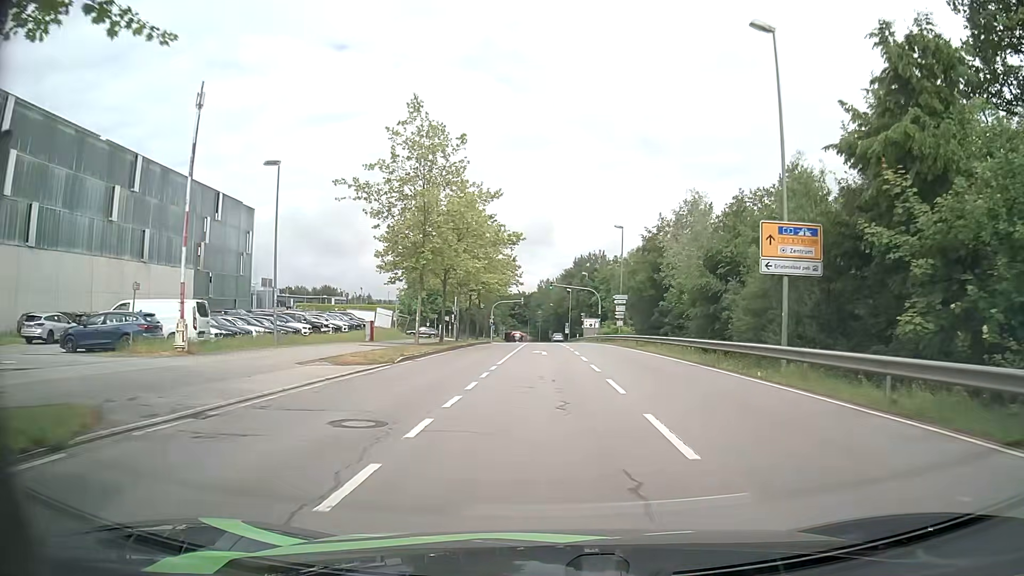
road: secondary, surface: asphalt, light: Day
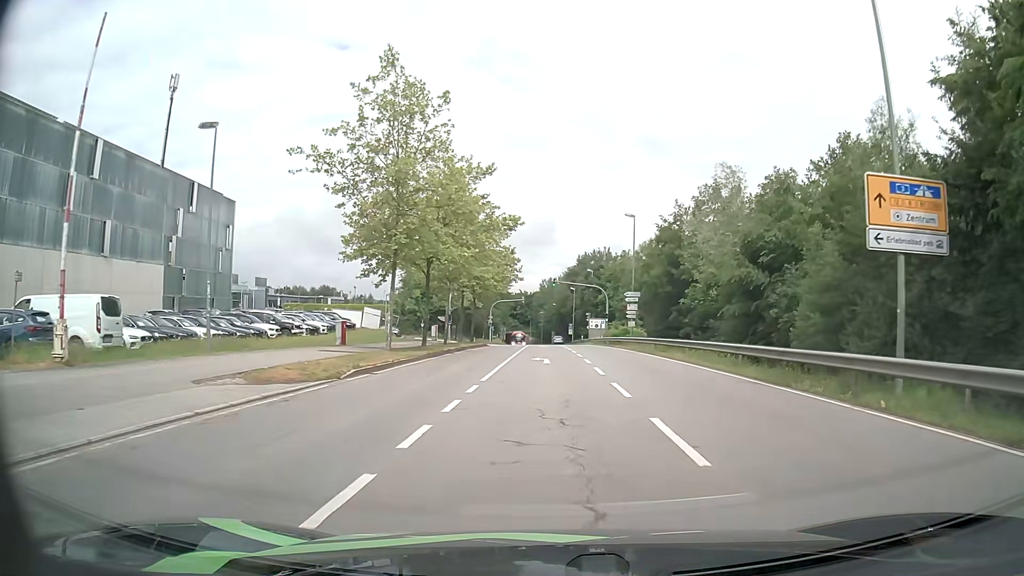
(-0.1, +6.4) m; -1°
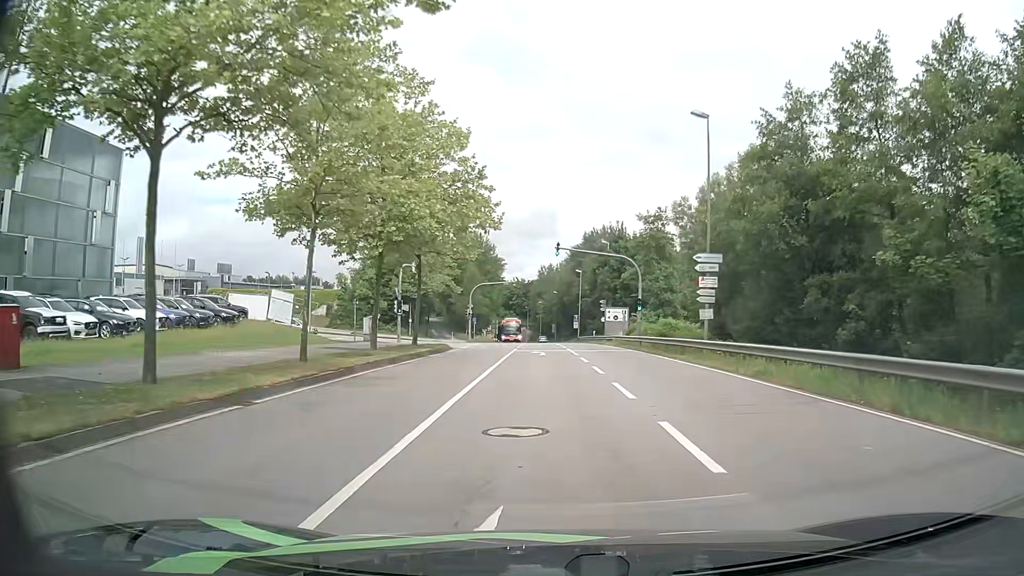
(+0.2, +24.4) m; +1°
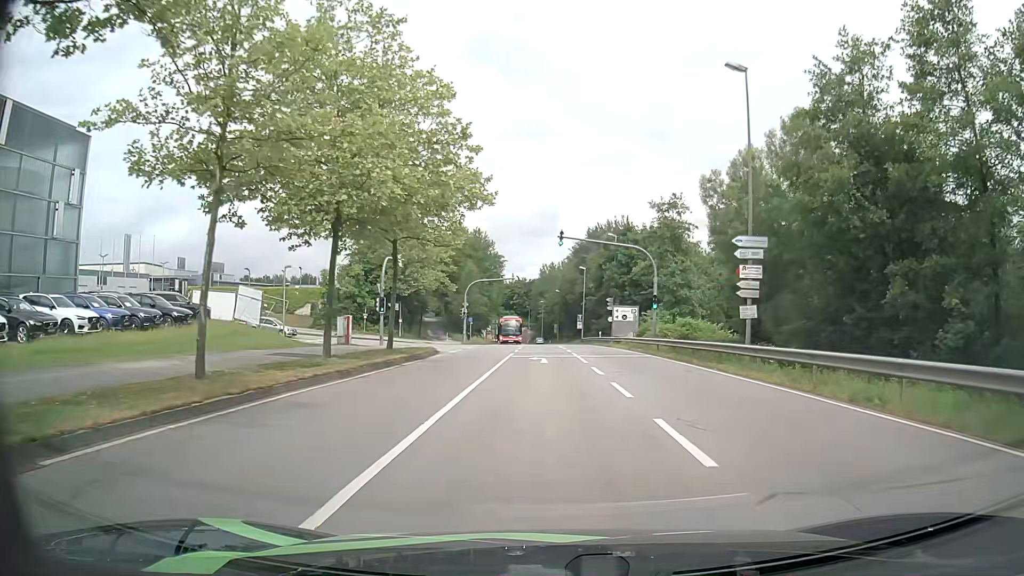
(-0.1, +5.6) m; -1°
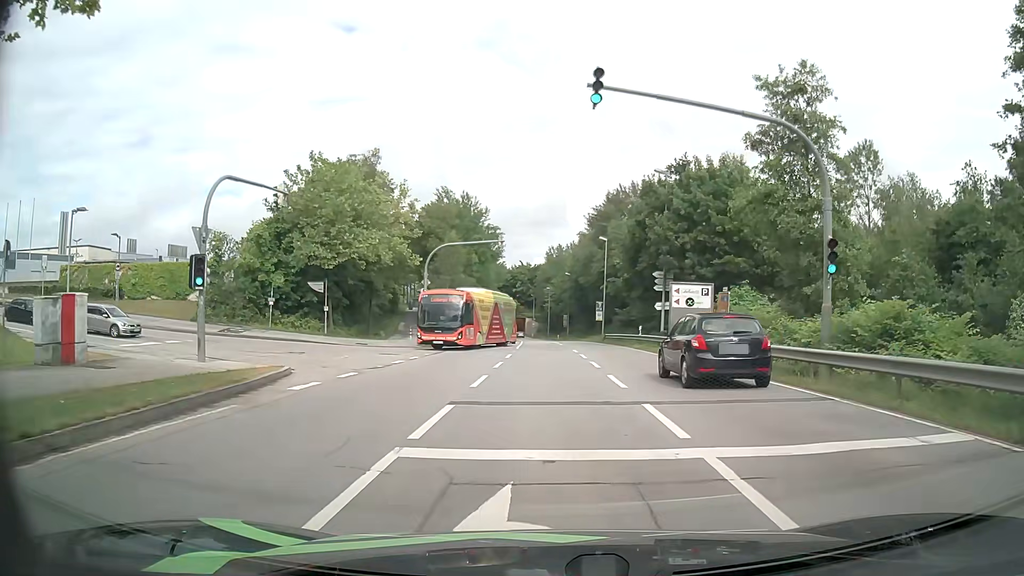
(0.0, +23.5) m; 0°
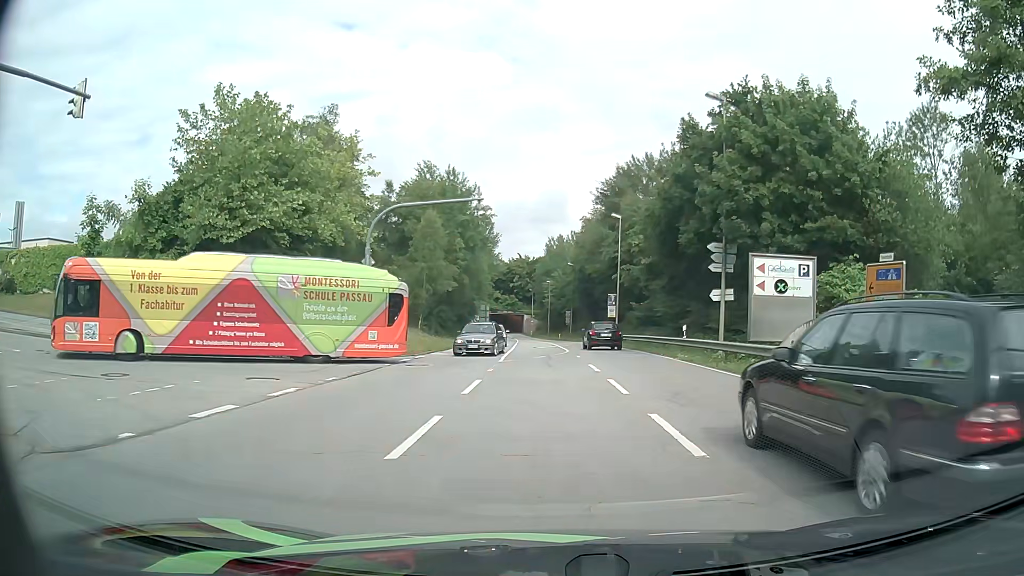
(-0.1, +12.9) m; 0°
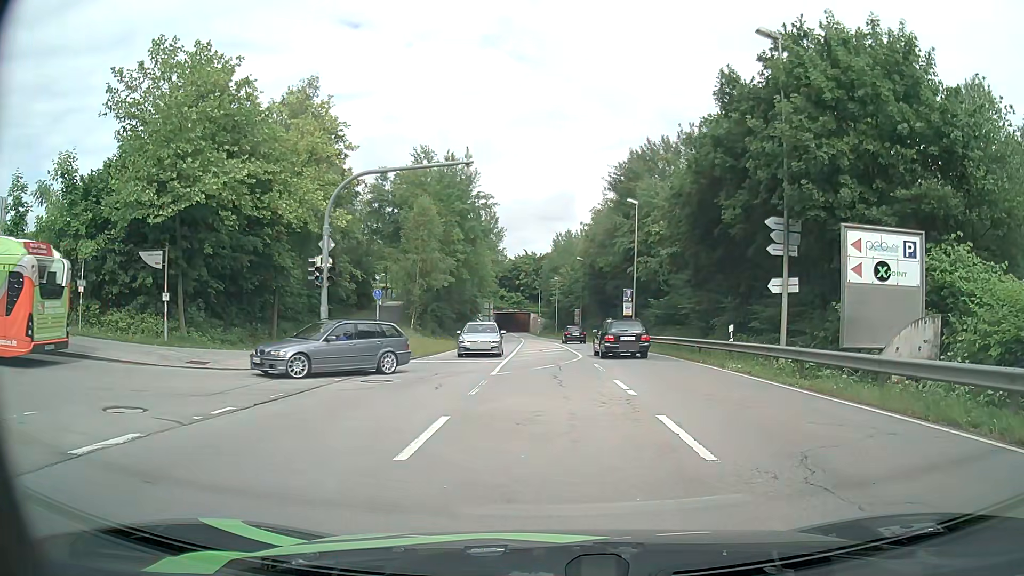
(-0.1, +5.9) m; -3°
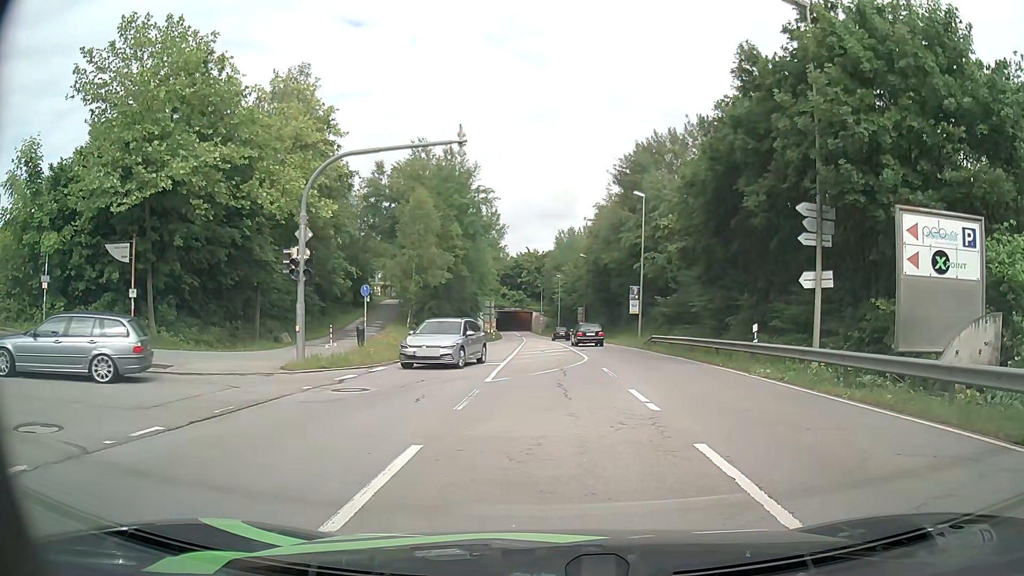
(+0.1, +2.2) m; +2°
(-3, +9) (-12, +12) (-22, +12) (-32, +12) (-42, +13) (-52, +13) (-62, +12) (-72, +12) (-82, +11) (-92, +10) m
